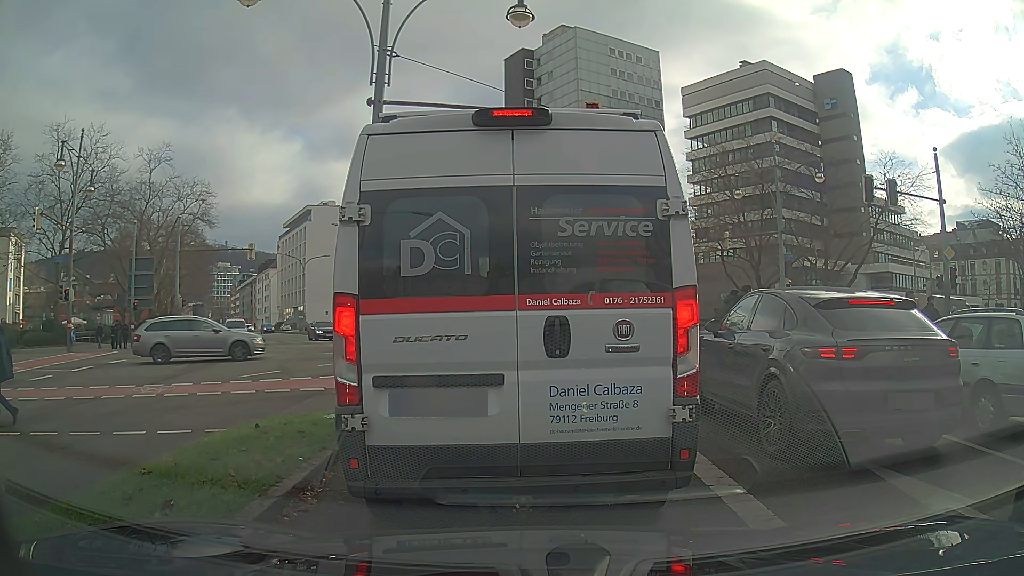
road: secondary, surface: asphalt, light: Day
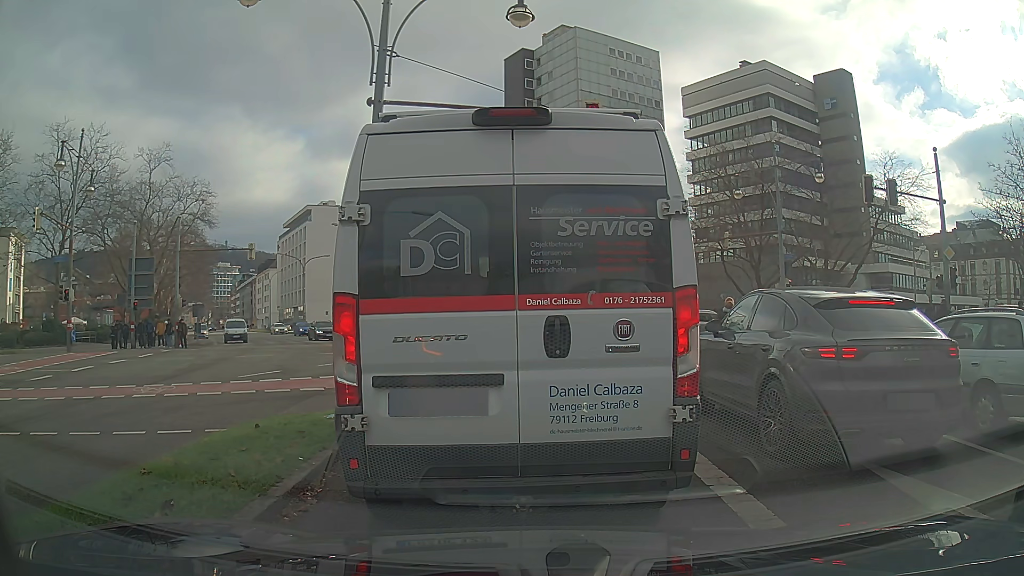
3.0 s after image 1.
(0.0, 0.0) m; 0°
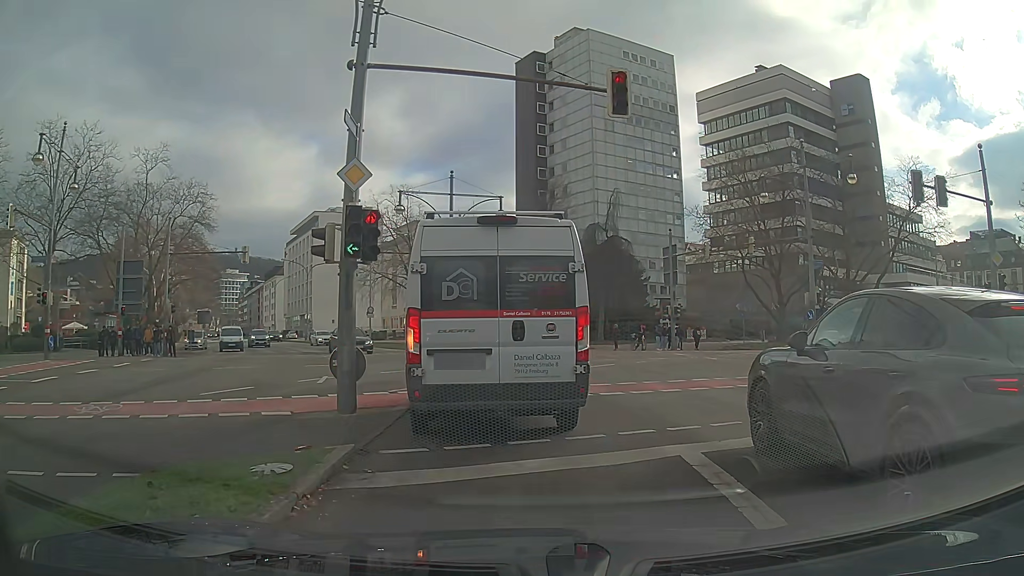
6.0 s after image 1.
(0.0, +2.8) m; +1°
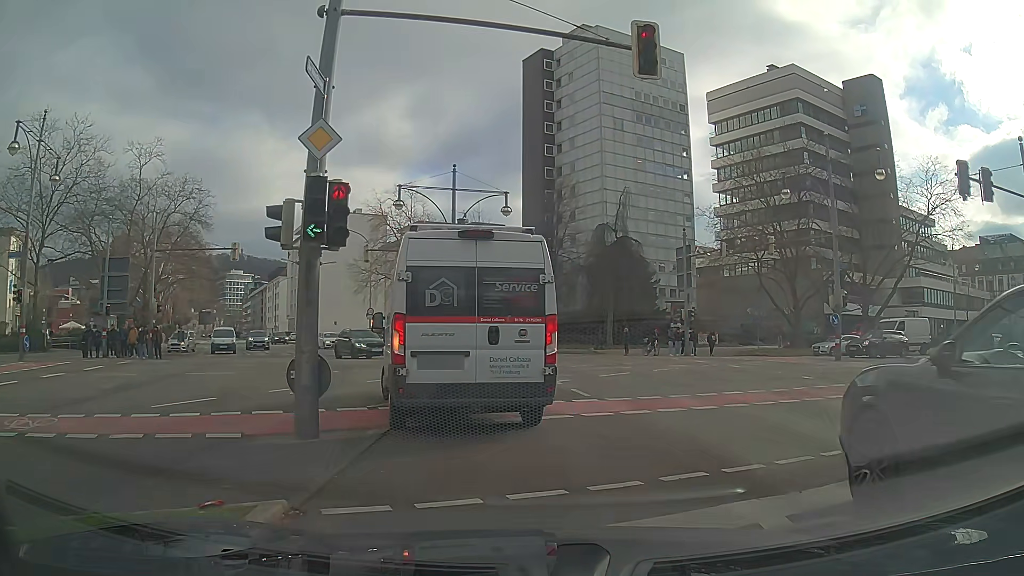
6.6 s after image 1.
(0.0, +2.4) m; 0°
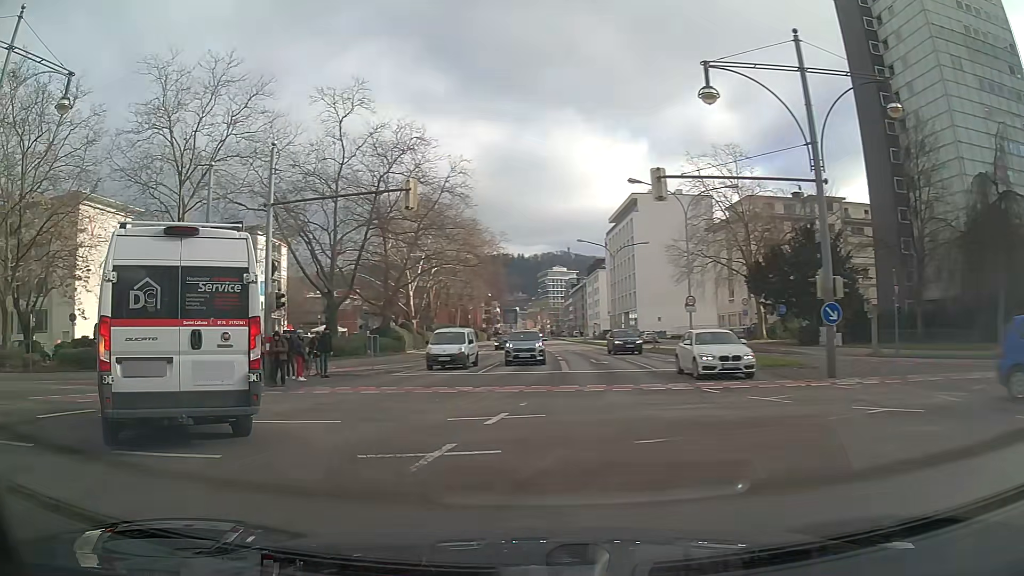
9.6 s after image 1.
(-2.2, +17.4) m; -27°
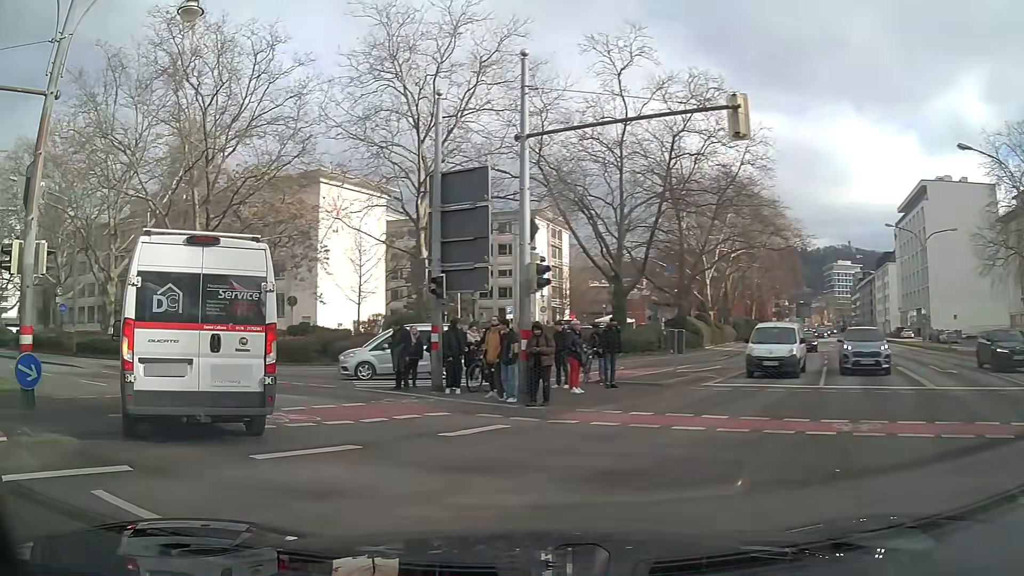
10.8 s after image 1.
(-1.5, +6.9) m; -27°
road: primary
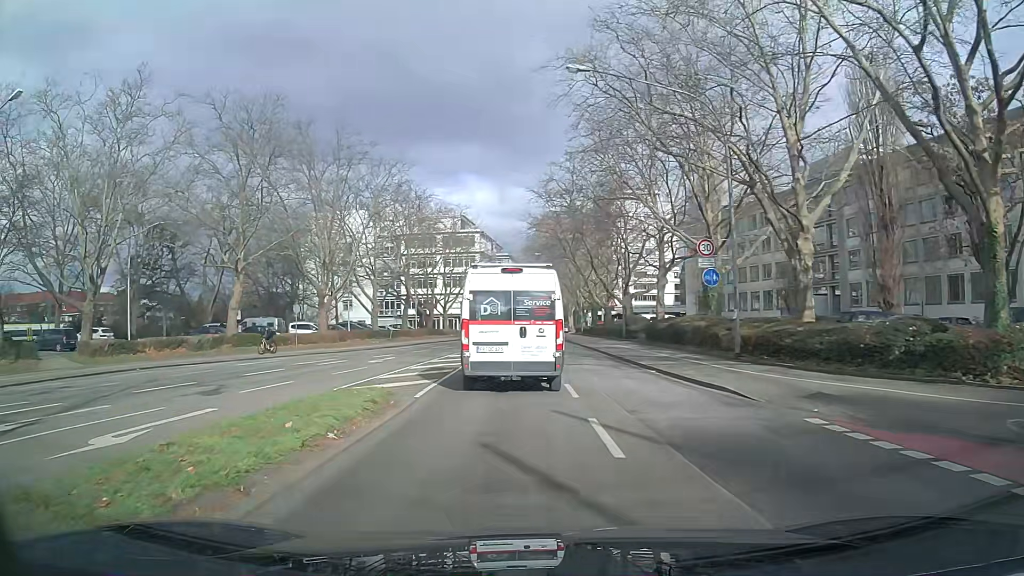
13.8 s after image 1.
(-9.4, +15.3) m; -57°
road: secondary
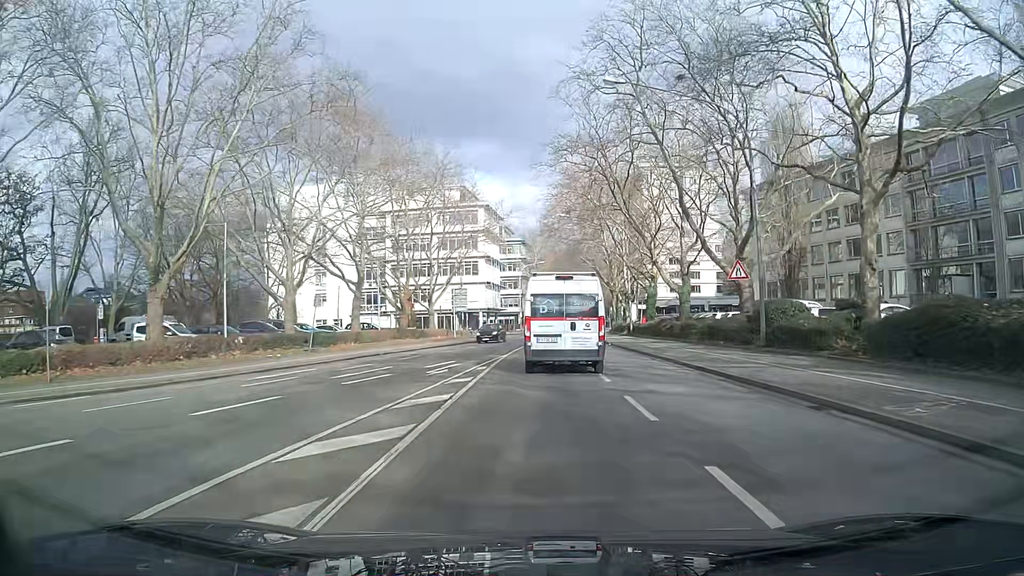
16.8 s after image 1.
(-1.1, +28.3) m; -1°
